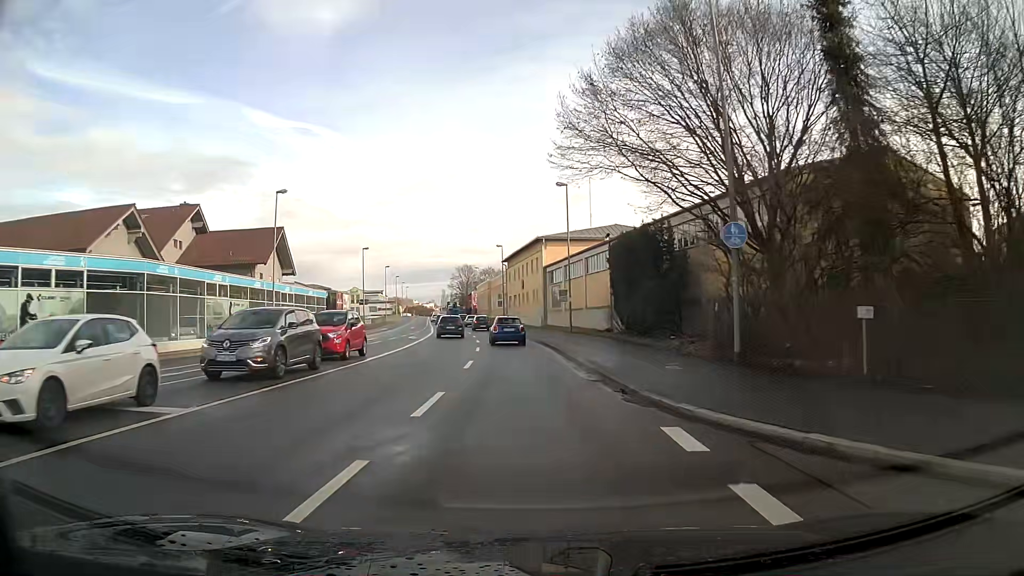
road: primary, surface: asphalt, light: Day
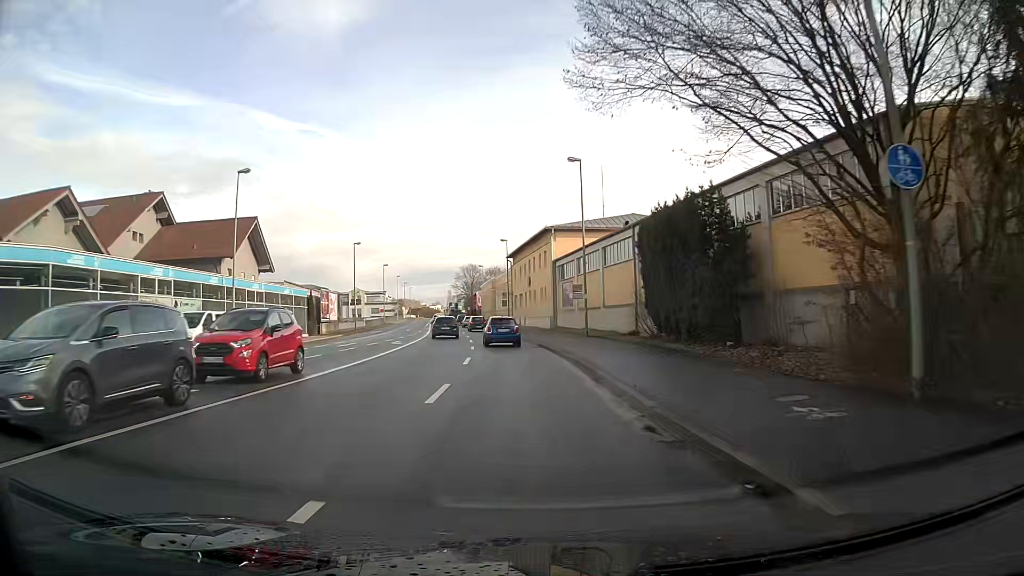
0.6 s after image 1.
(0.0, +7.6) m; -1°
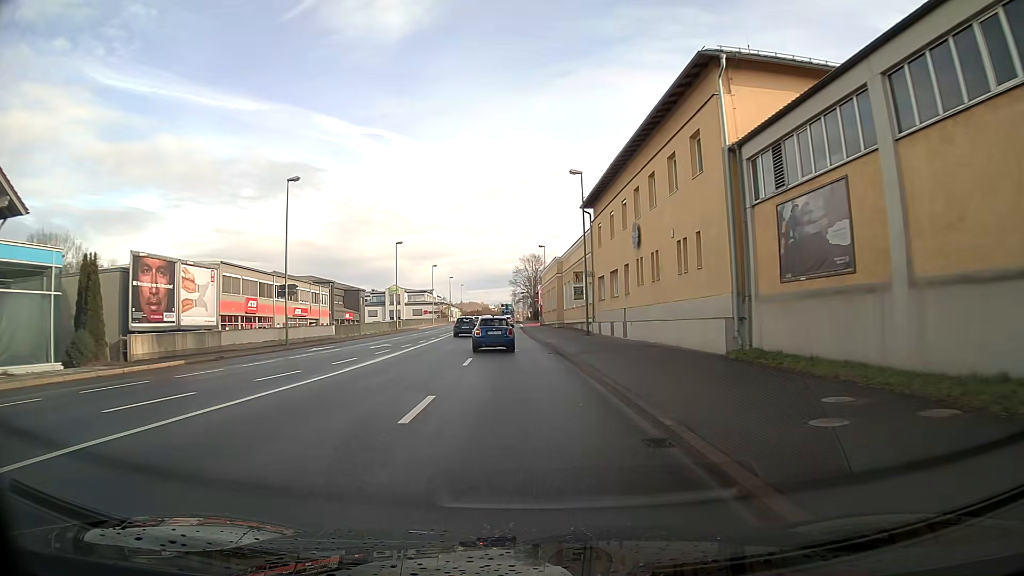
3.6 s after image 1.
(-1.8, +38.5) m; -6°
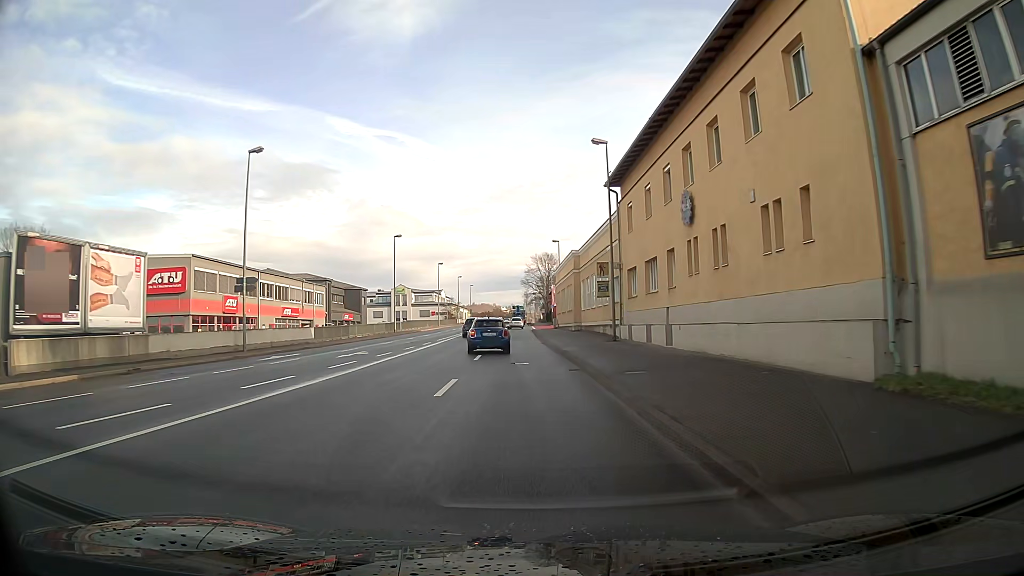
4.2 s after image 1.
(0.0, +7.8) m; -1°
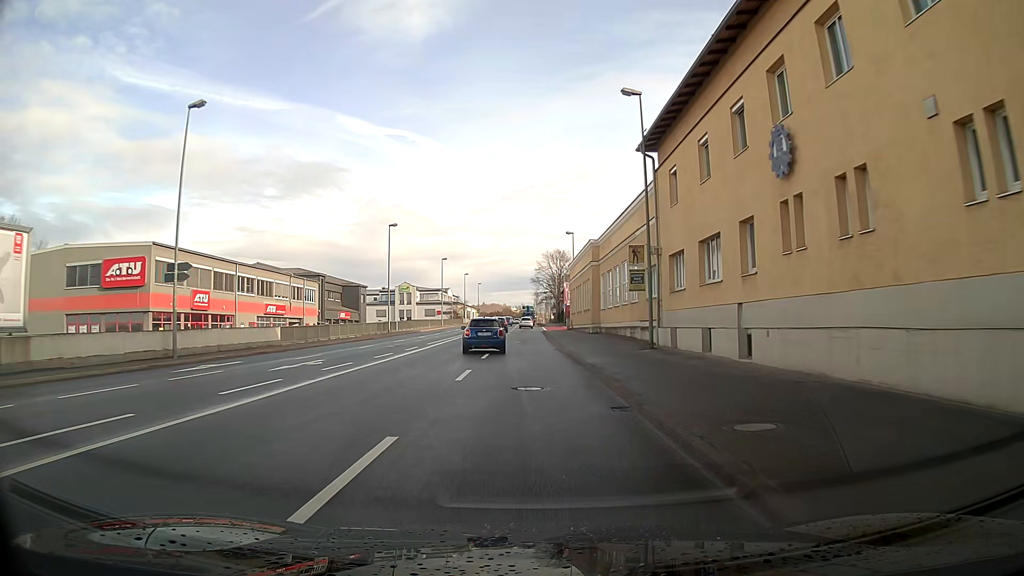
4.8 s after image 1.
(-0.1, +7.8) m; -1°
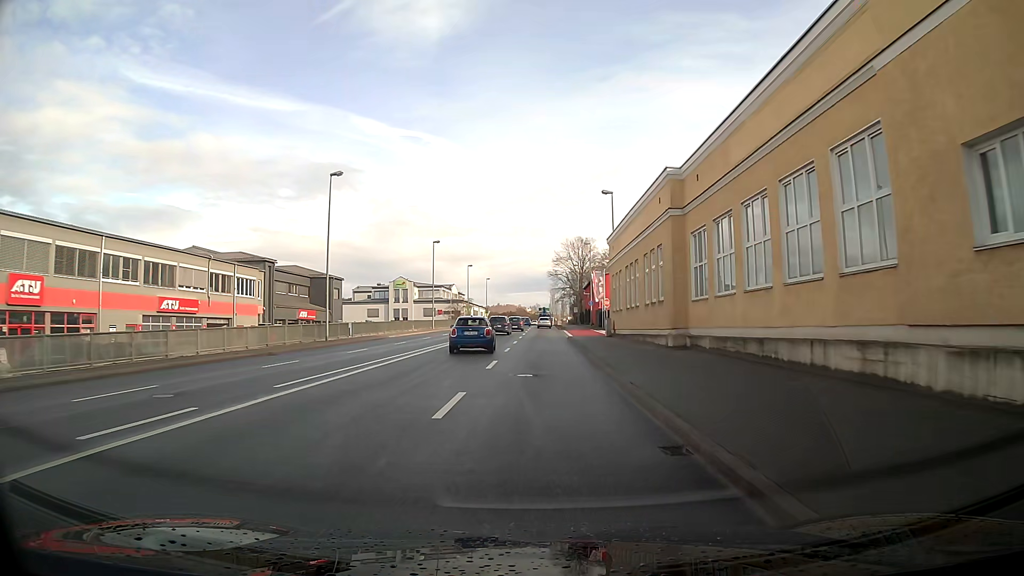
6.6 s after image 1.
(-0.4, +23.4) m; -1°
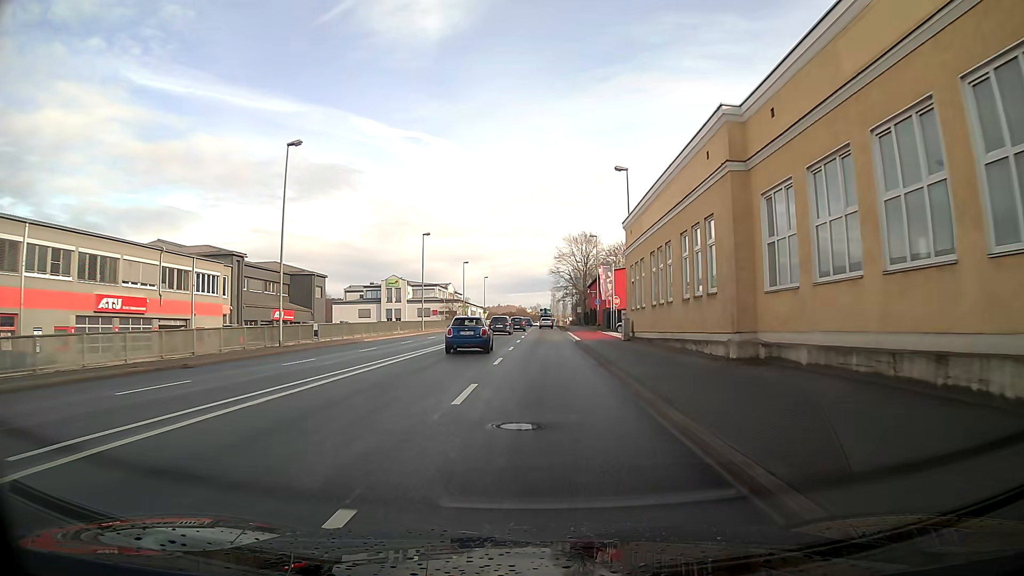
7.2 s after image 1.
(0.0, +7.8) m; 0°
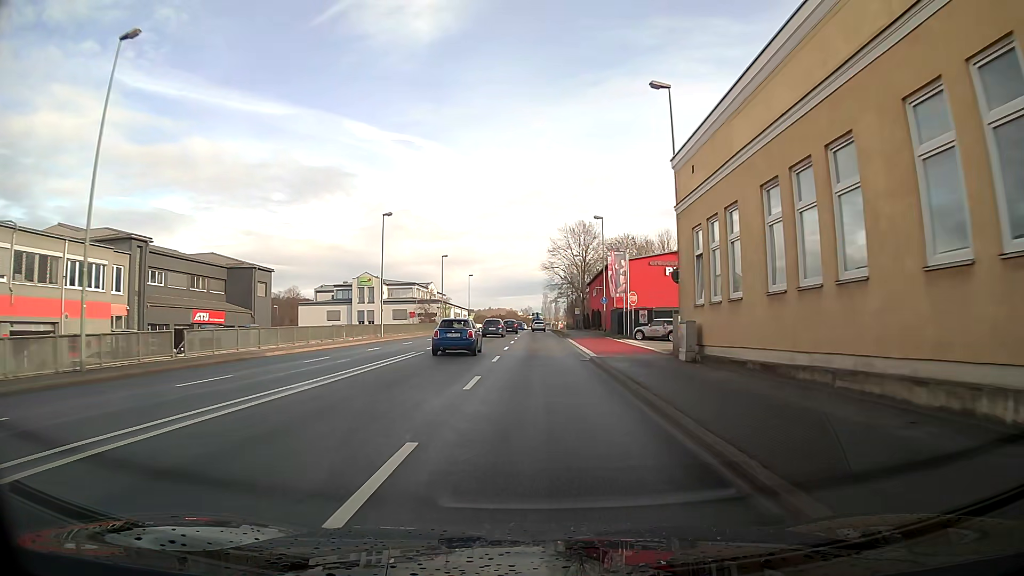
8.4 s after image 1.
(+0.1, +15.5) m; 0°
